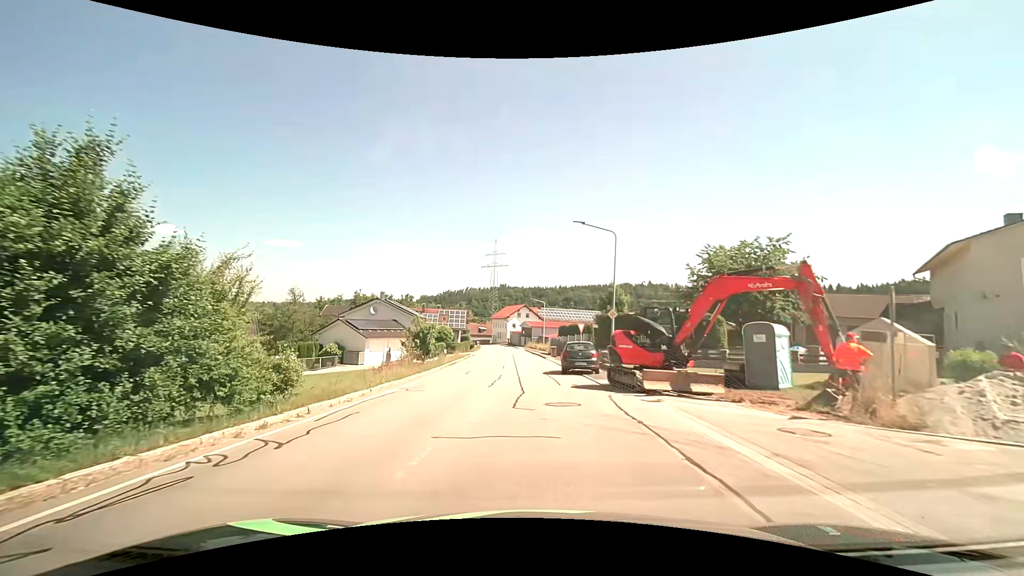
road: secondary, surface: asphalt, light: Day
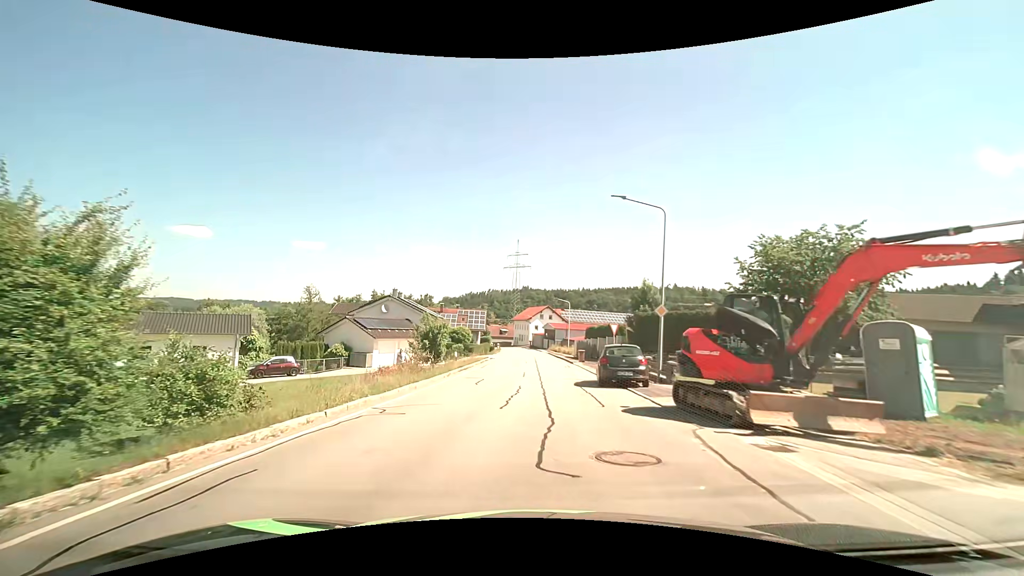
(-0.1, +5.0) m; -2°
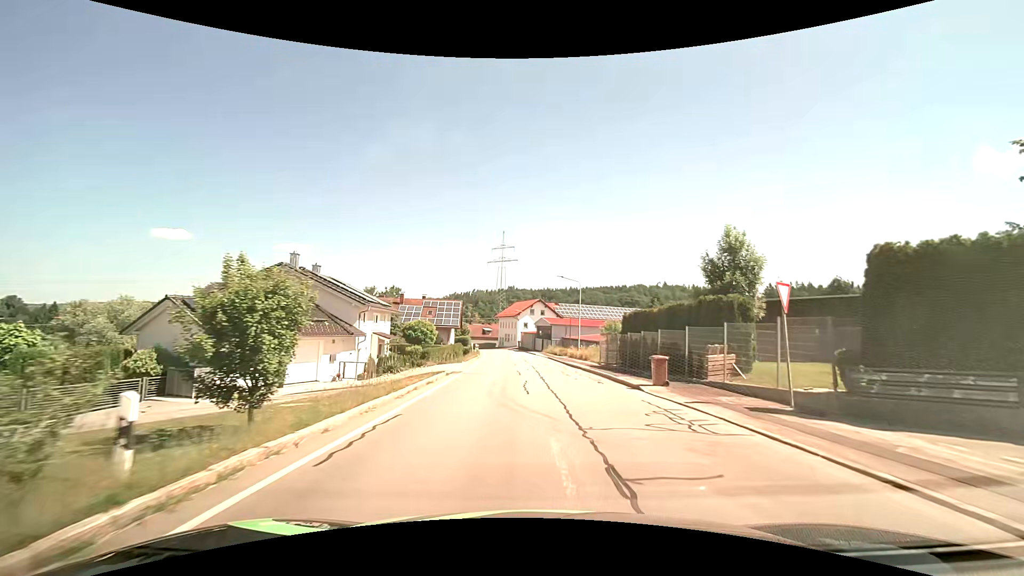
(-0.8, +23.1) m; +1°
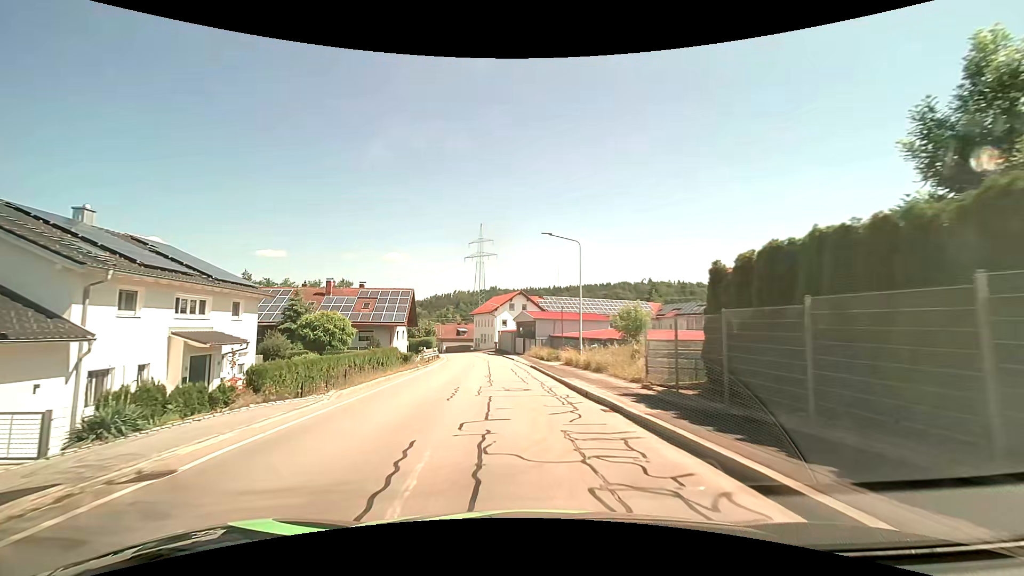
(+0.7, +18.6) m; +2°
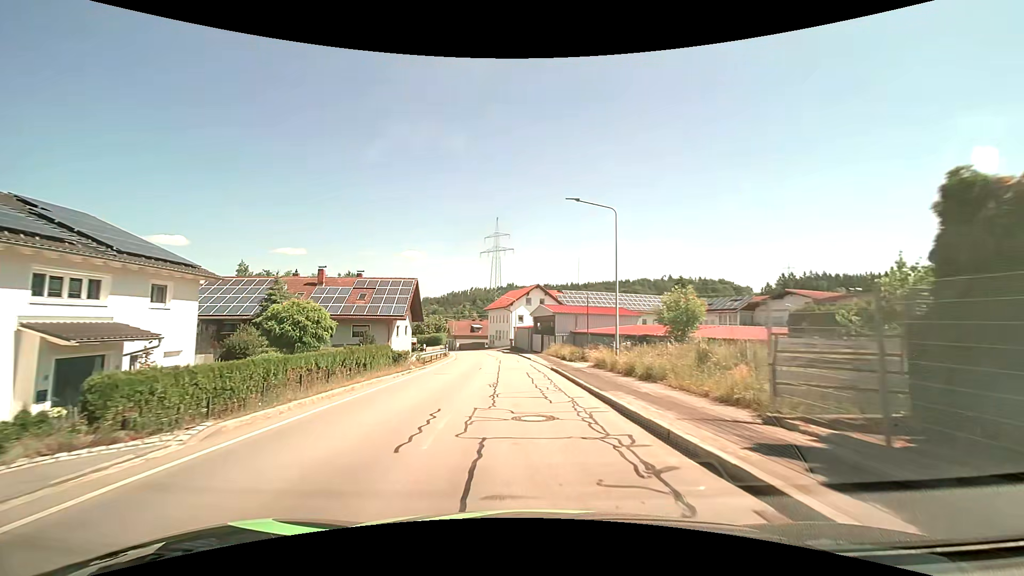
(-0.1, +6.4) m; -2°
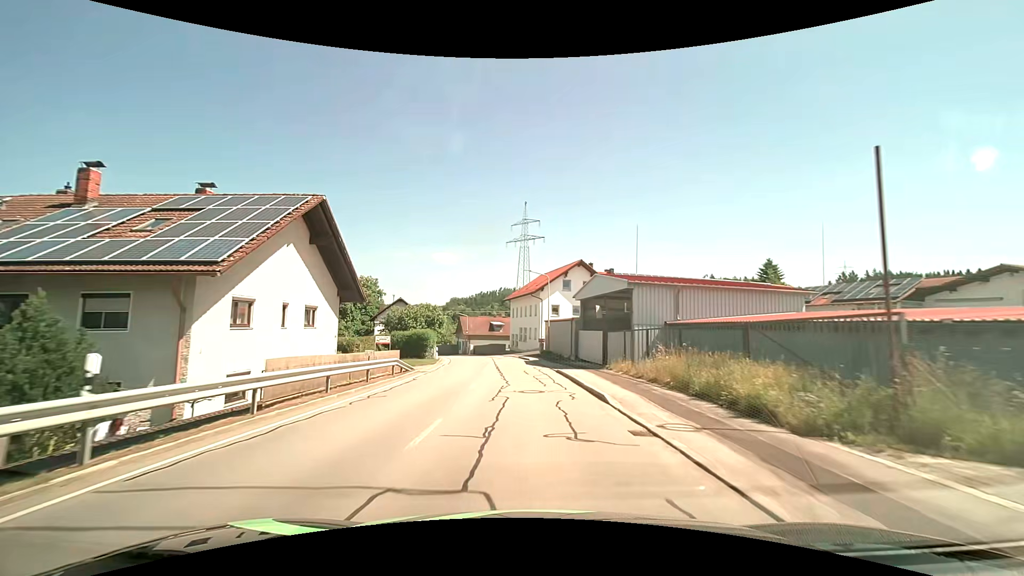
(-1.0, +27.3) m; -3°
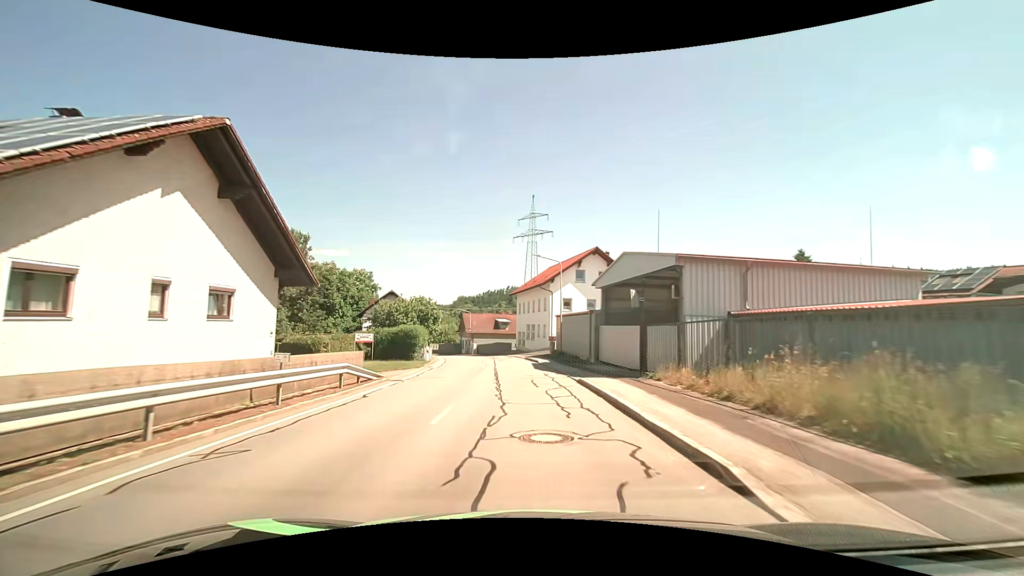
(-0.1, +7.1) m; -1°
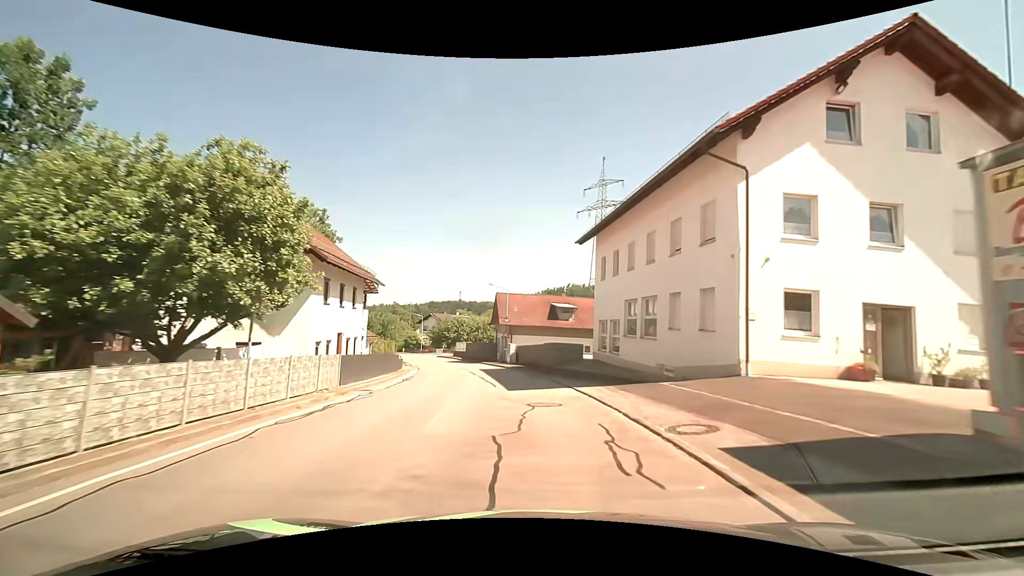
(-2.1, +36.8) m; -7°
(0, +10) (-1, +20) (-2, +30) (-4, +40) (-6, +49) (-9, +59) (-12, +68) (-16, +78) (-21, +87) (-25, +96) m
